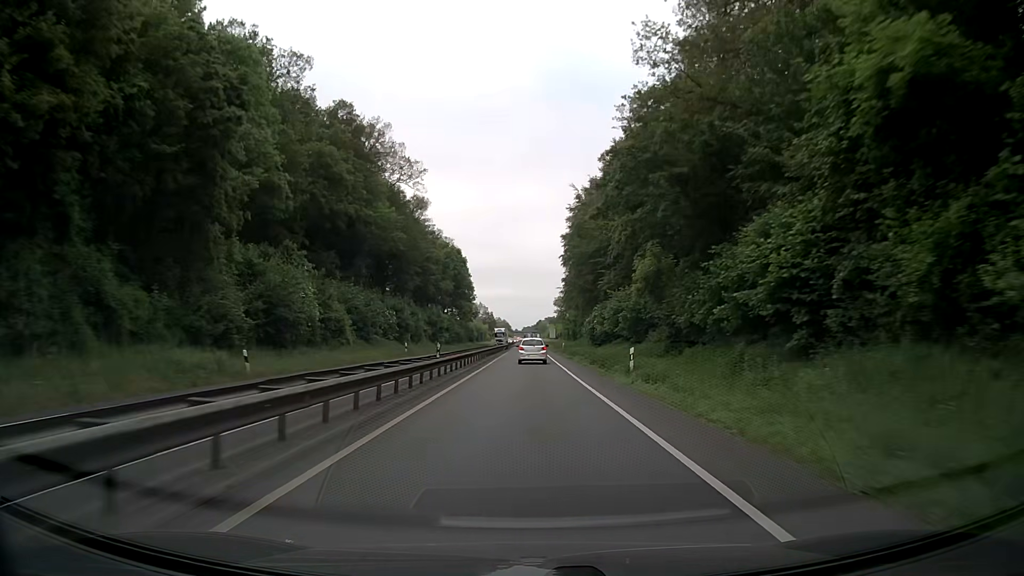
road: trunk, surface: asphalt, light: Day
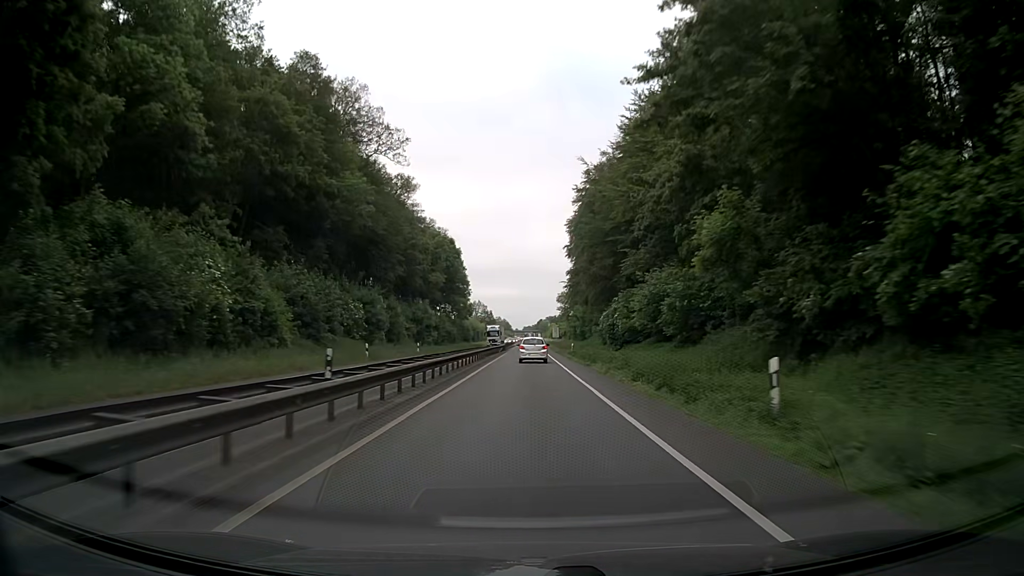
(0.0, +13.8) m; 0°
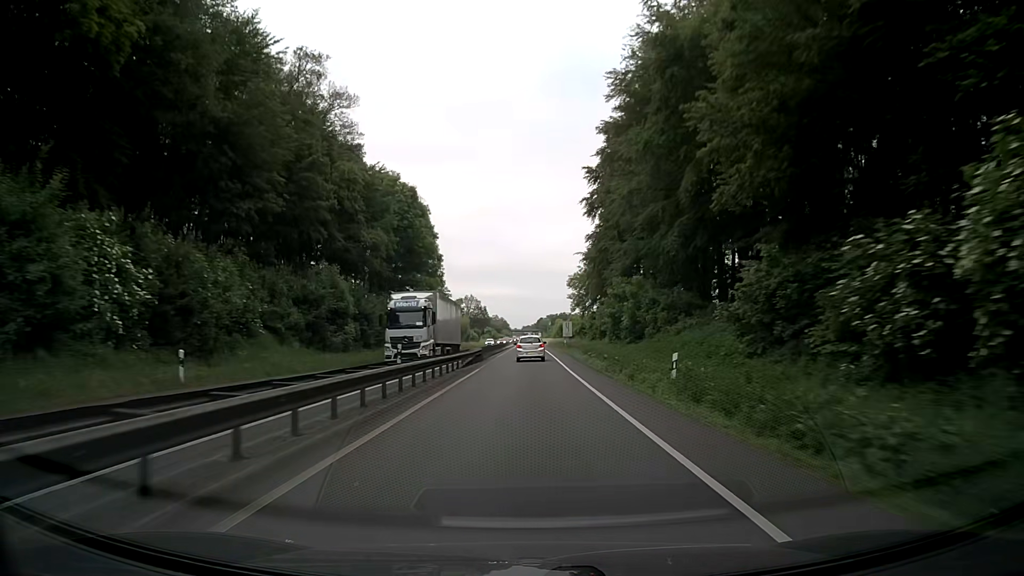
(+0.1, +42.0) m; 0°
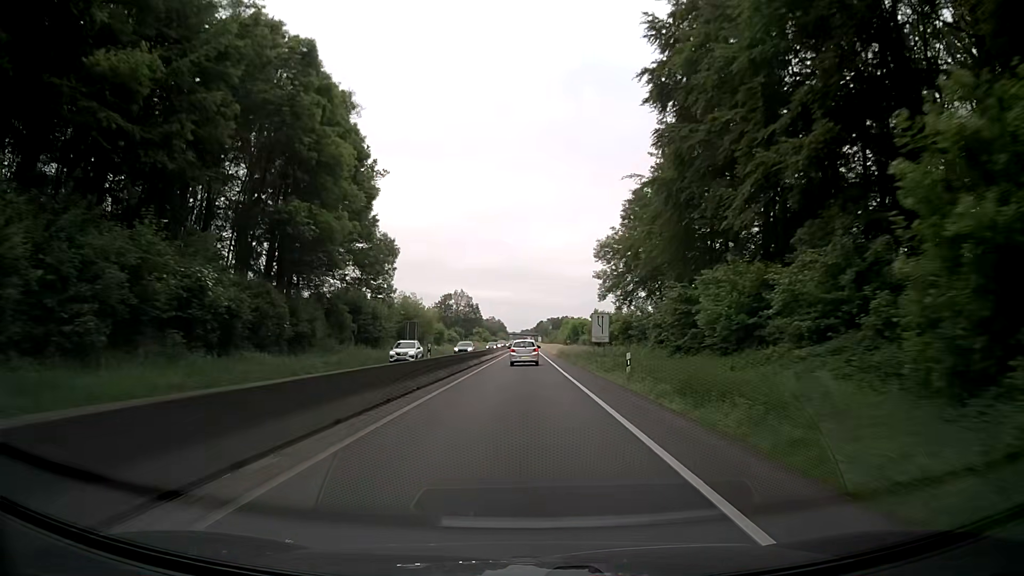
(+0.4, +42.6) m; 0°
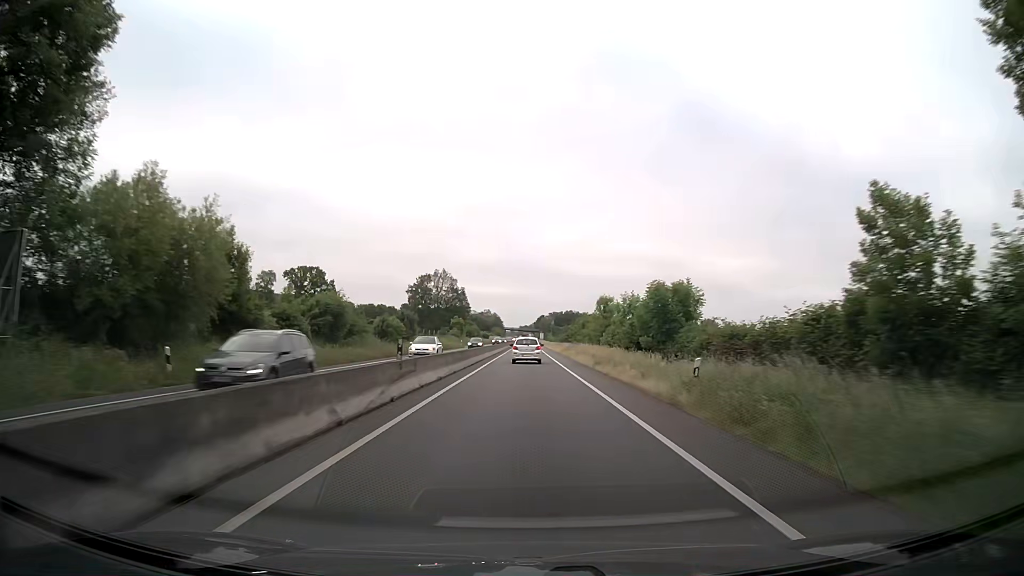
(-0.2, +57.2) m; 0°
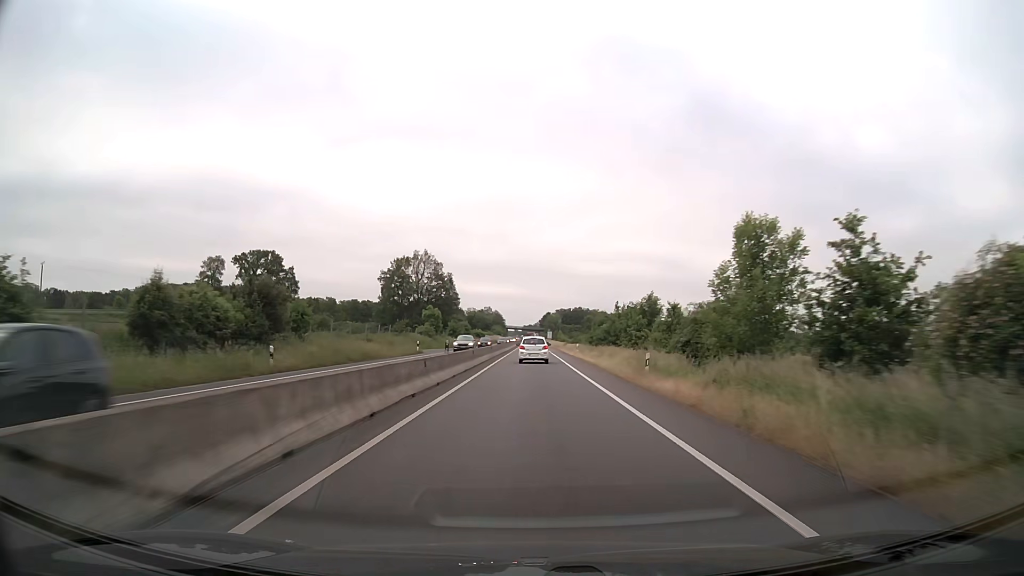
(0.0, +43.0) m; 0°
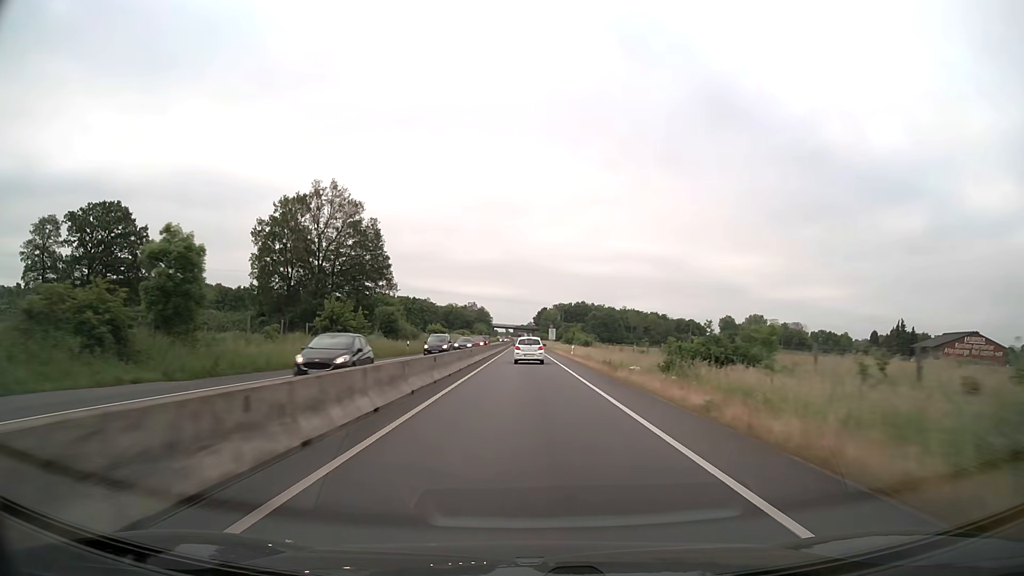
(+0.5, +71.6) m; +1°
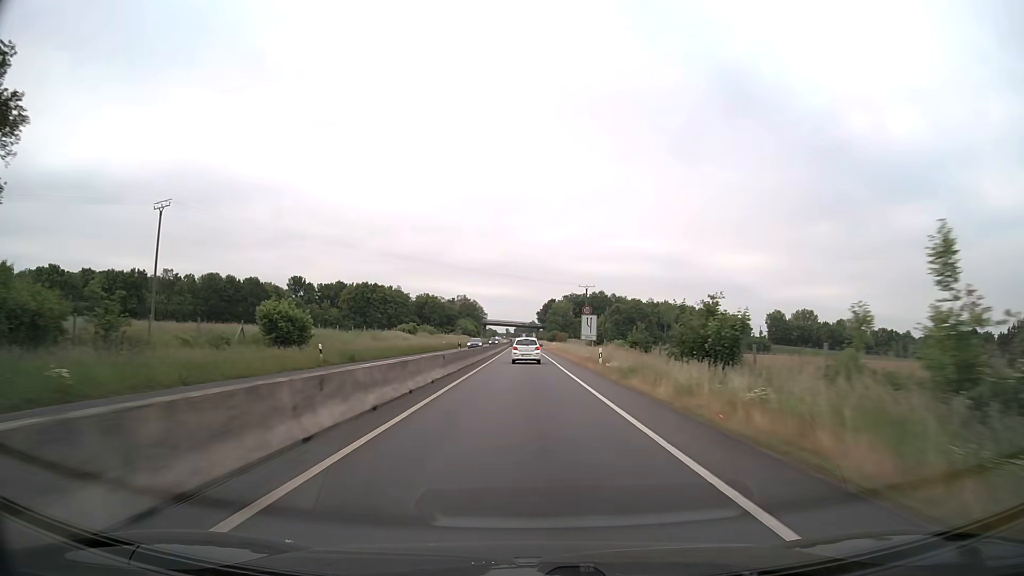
(-0.1, +72.1) m; 0°
(0, +10) (0, +20) (0, +30) (0, +40) (0, +50) (0, +60) (0, +70) (0, +80) (-1, +90) (-1, +100) m
